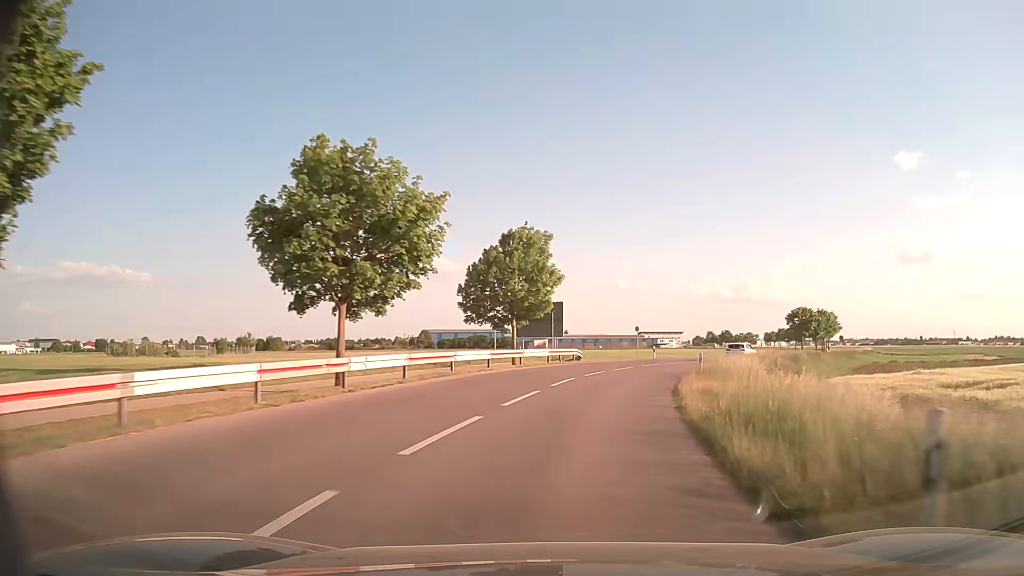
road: tertiary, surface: asphalt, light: Day
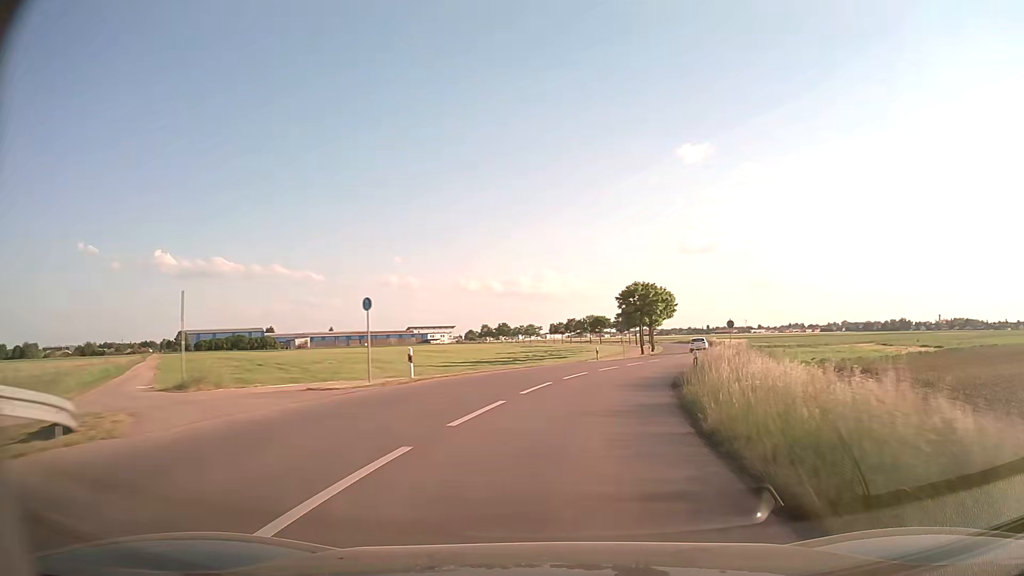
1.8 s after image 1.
(+5.2, +32.7) m; +19°
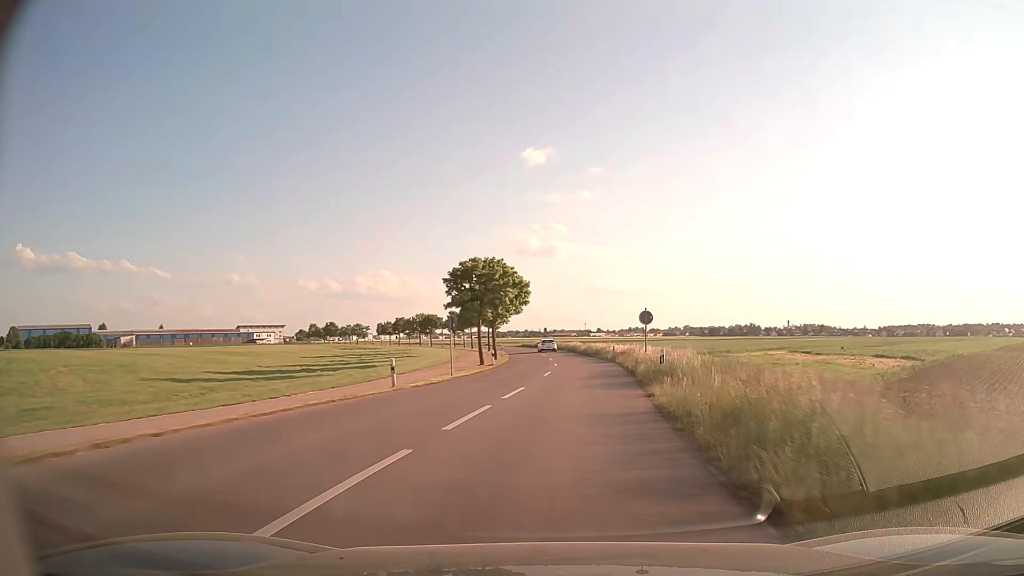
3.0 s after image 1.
(+2.9, +23.3) m; +14°
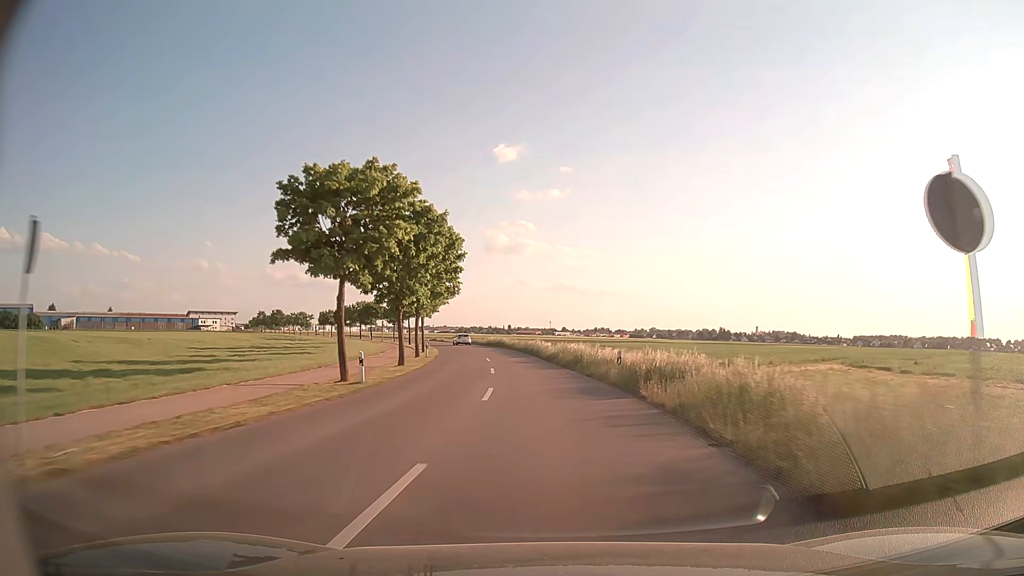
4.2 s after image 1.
(+1.5, +24.9) m; +4°
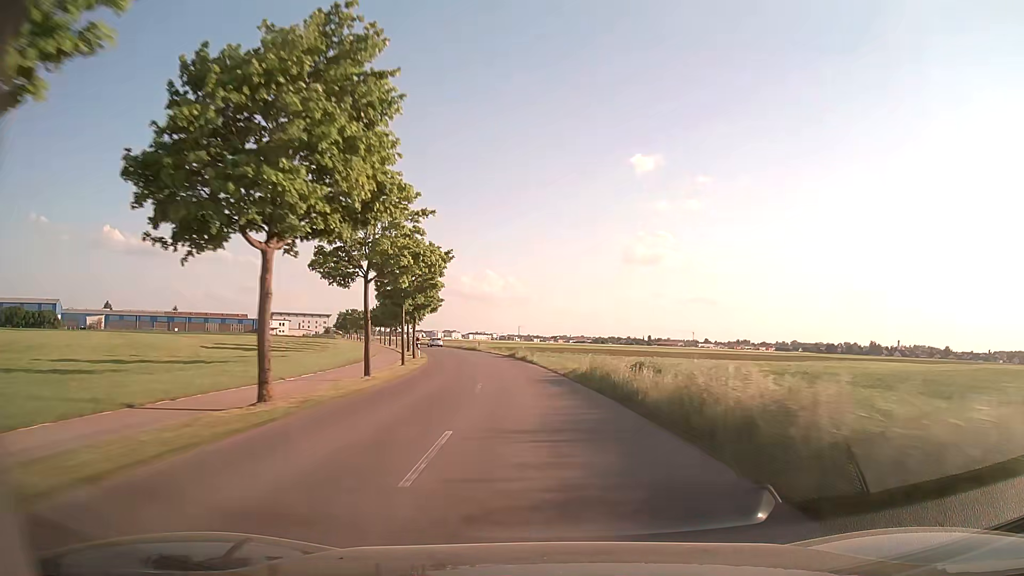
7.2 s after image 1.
(-6.0, +69.6) m; -11°
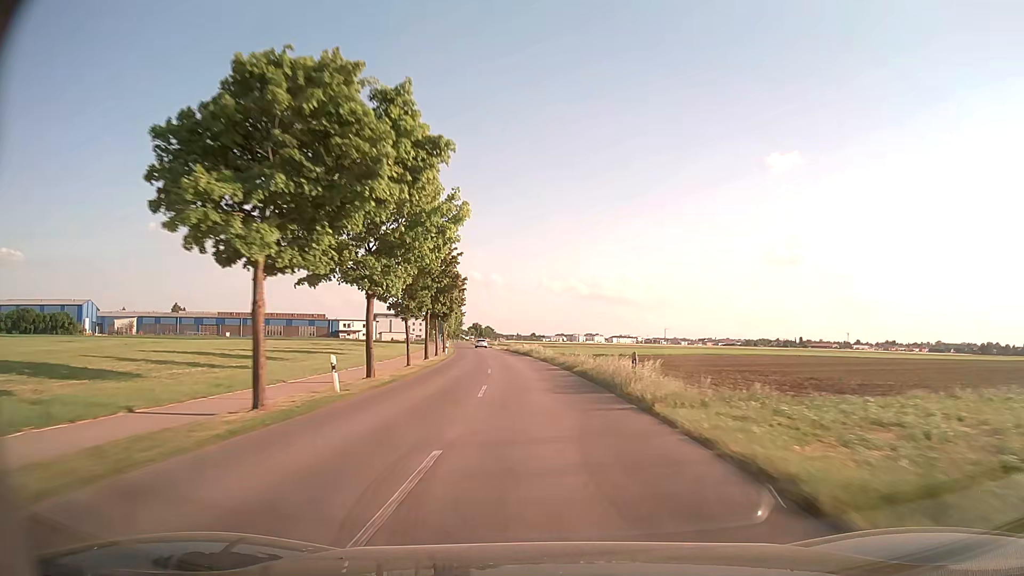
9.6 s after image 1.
(-6.4, +62.3) m; -12°
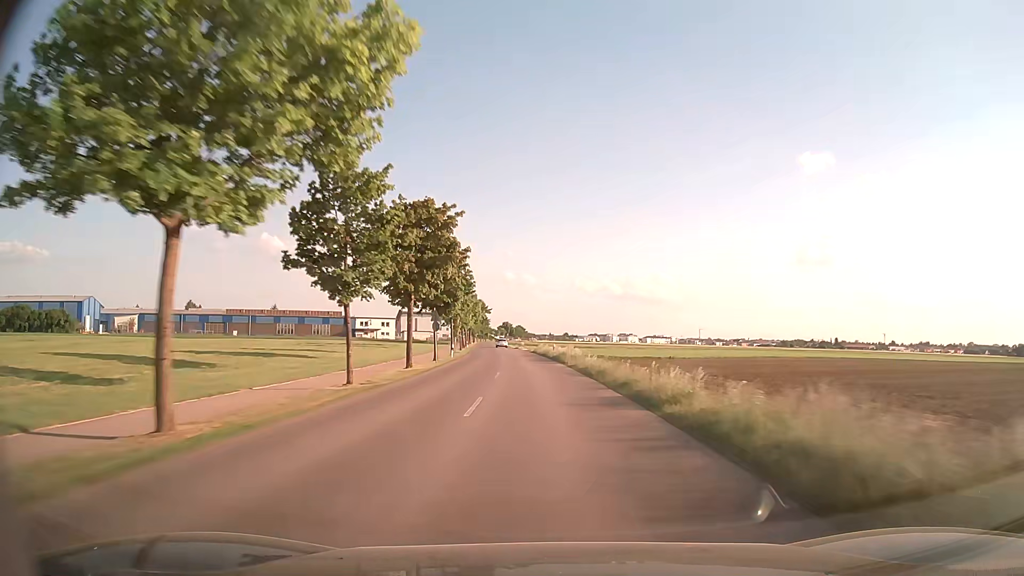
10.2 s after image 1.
(-0.5, +16.4) m; -3°
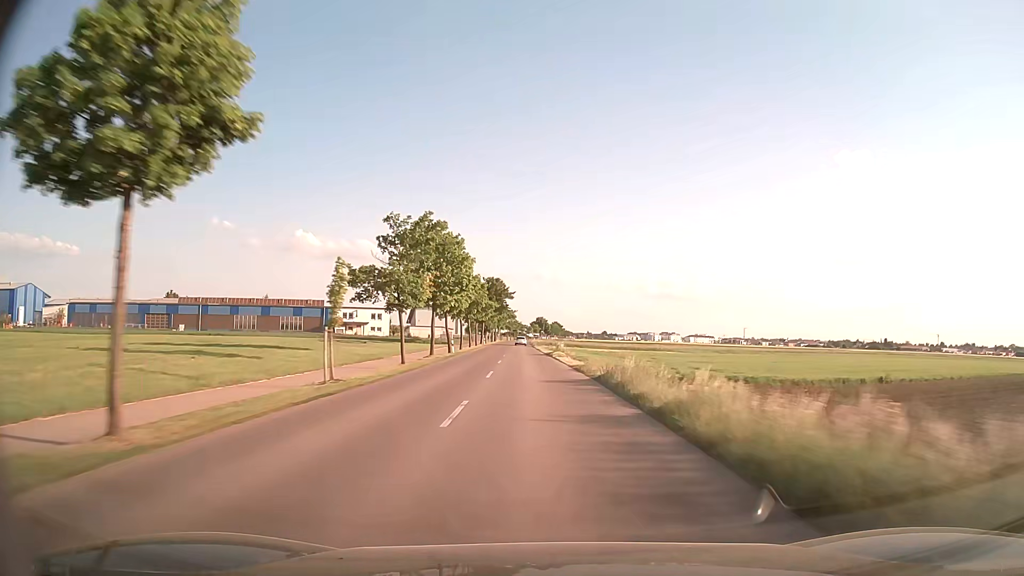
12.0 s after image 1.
(-2.0, +50.3) m; -3°
(0, +10) (0, +20) (-1, +30) (-1, +40) (-1, +50) (-2, +60) (-2, +70) (-3, +80) (-3, +90) (-4, +100) m
